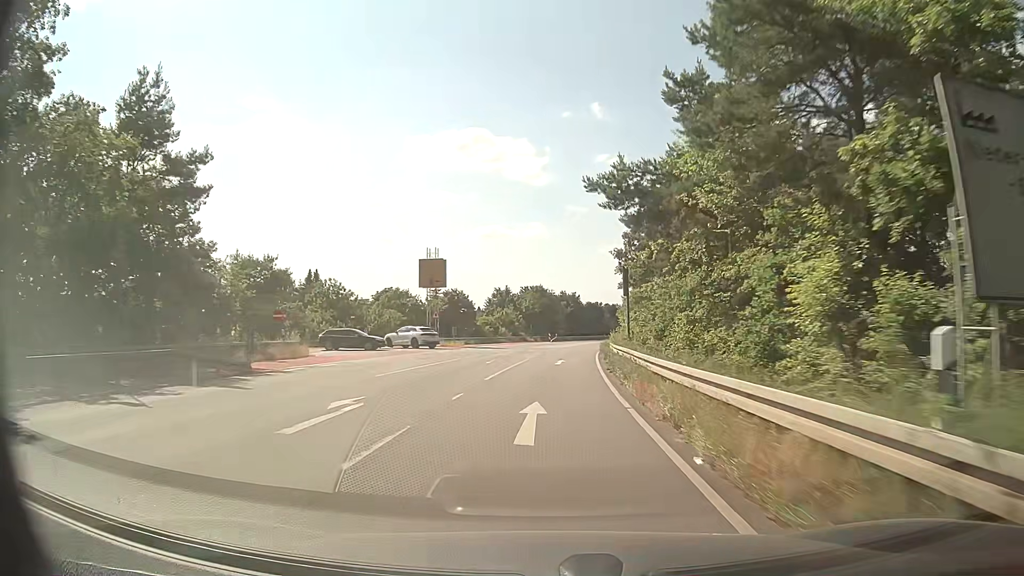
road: secondary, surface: asphalt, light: Day
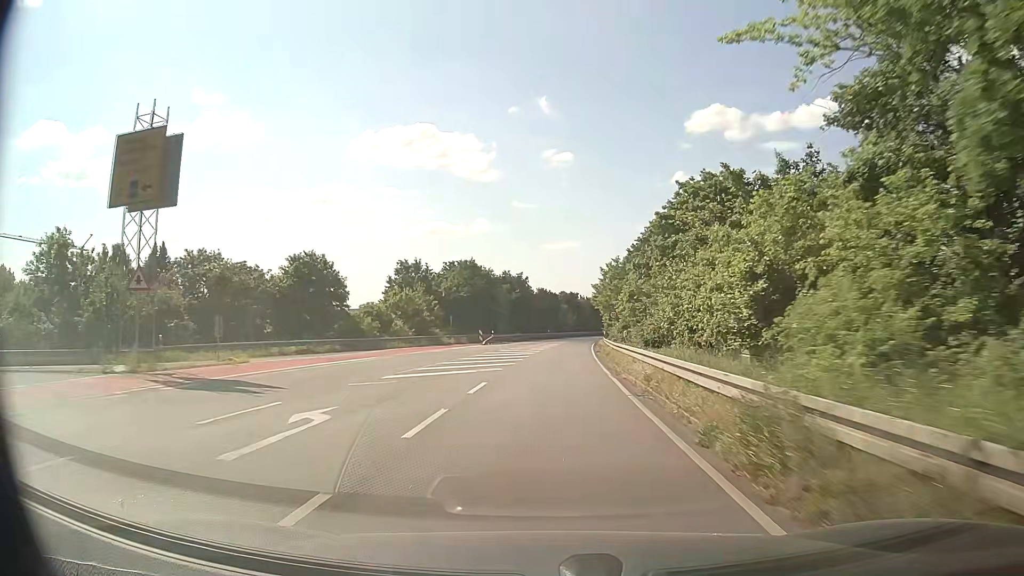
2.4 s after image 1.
(+1.7, +40.2) m; +5°
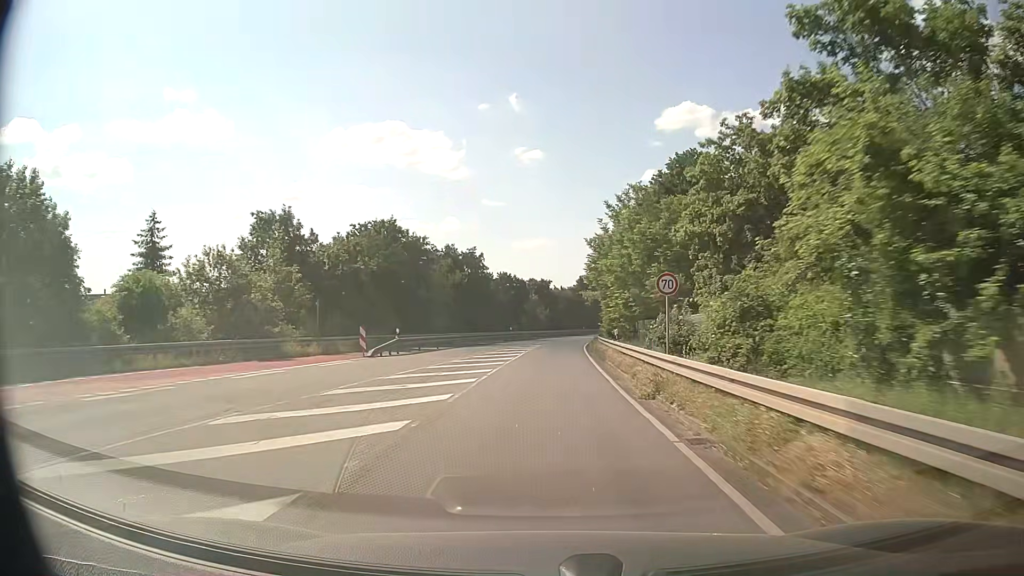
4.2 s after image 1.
(+0.8, +30.3) m; +2°
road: tertiary
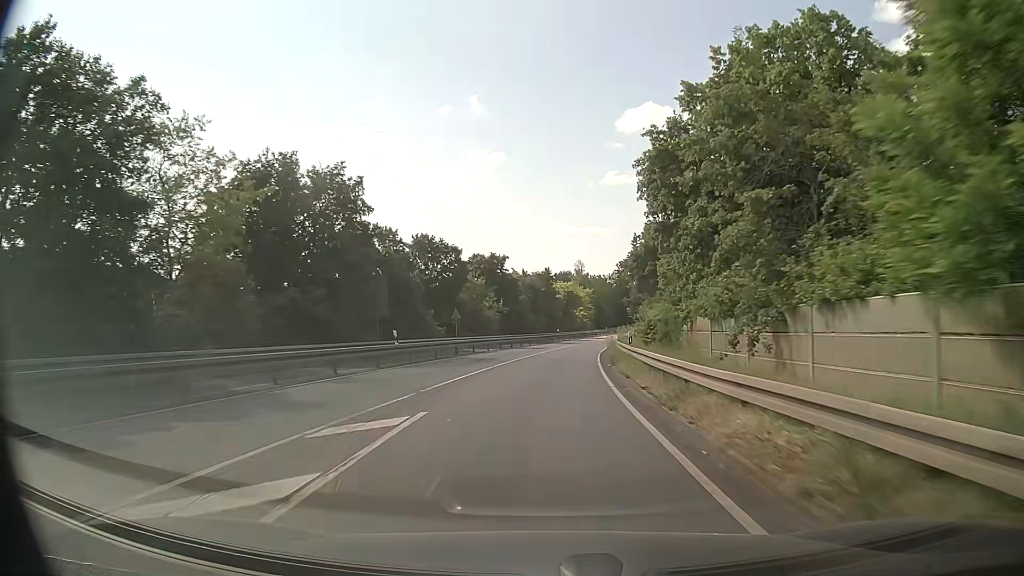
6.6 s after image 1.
(+1.1, +40.7) m; +3°
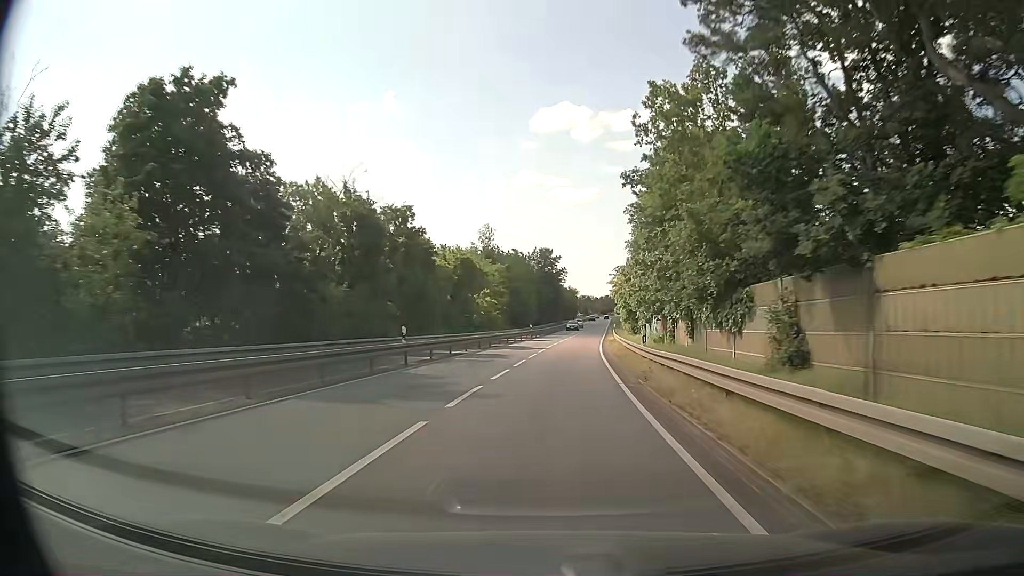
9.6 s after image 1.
(+3.2, +51.1) m; +8°
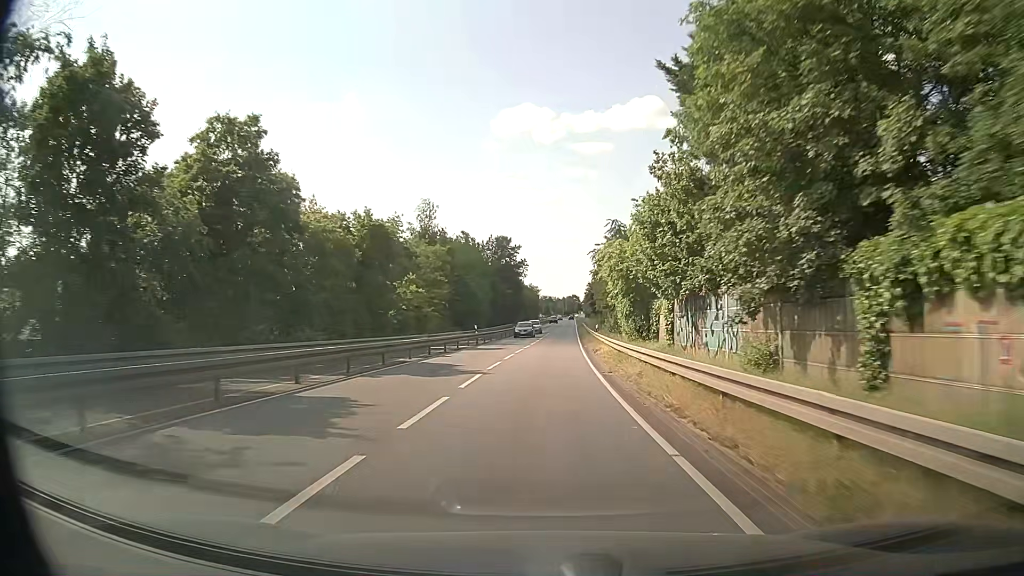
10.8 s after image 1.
(+0.6, +20.6) m; +4°
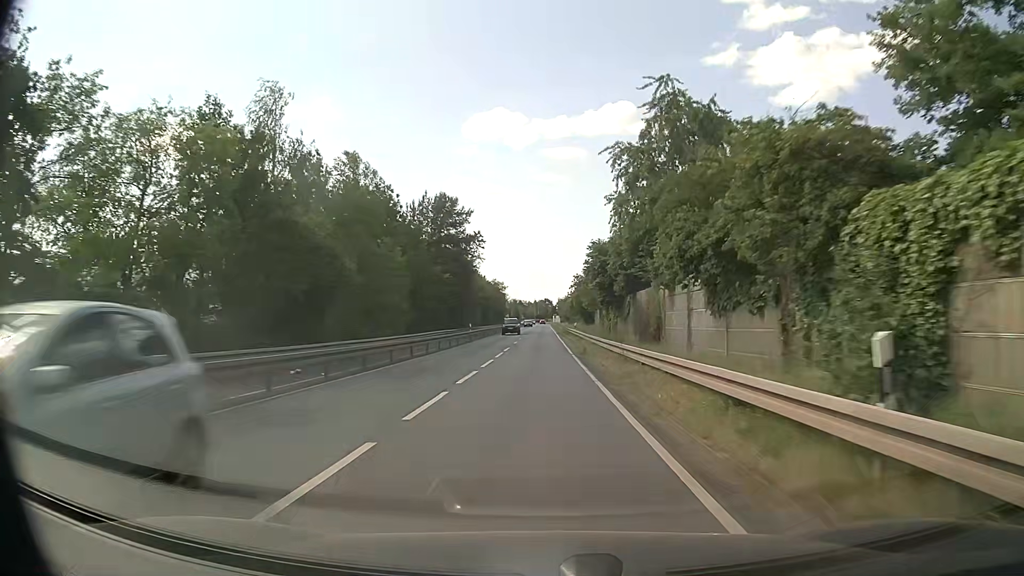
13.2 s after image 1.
(+0.8, +41.2) m; +2°
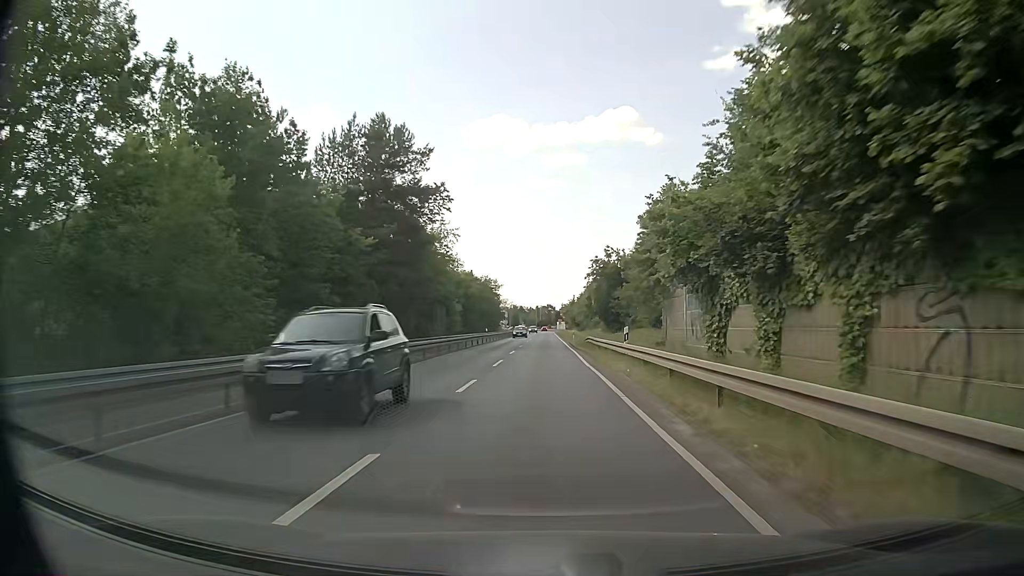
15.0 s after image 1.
(-0.1, +30.6) m; 0°
(0, +10) (0, +20) (0, +30) (0, +40) (0, +50) (0, +60) (0, +70) (0, +80) (0, +90) (0, +100) m
